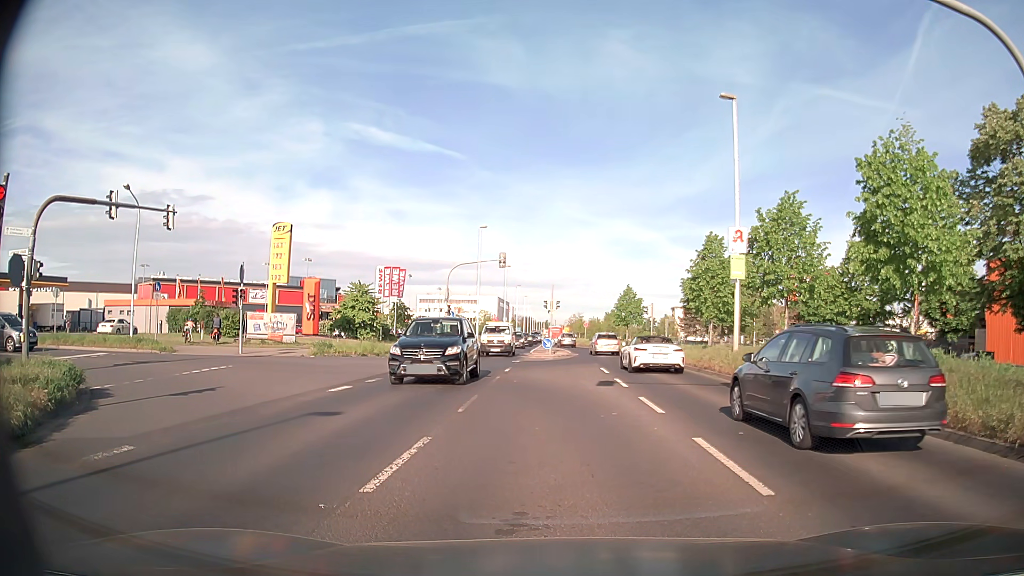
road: secondary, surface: asphalt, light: Day
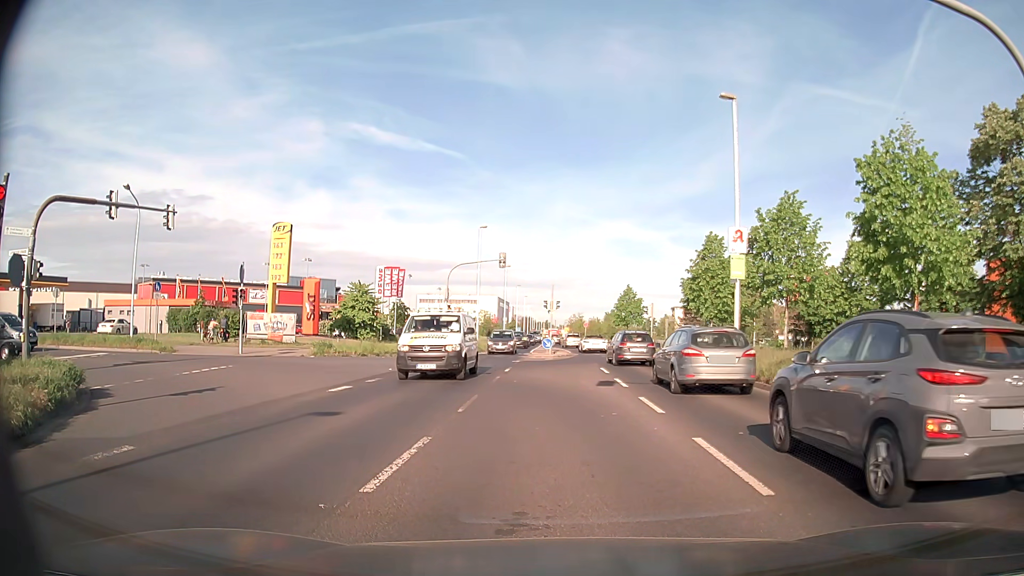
(0.0, 0.0) m; 0°
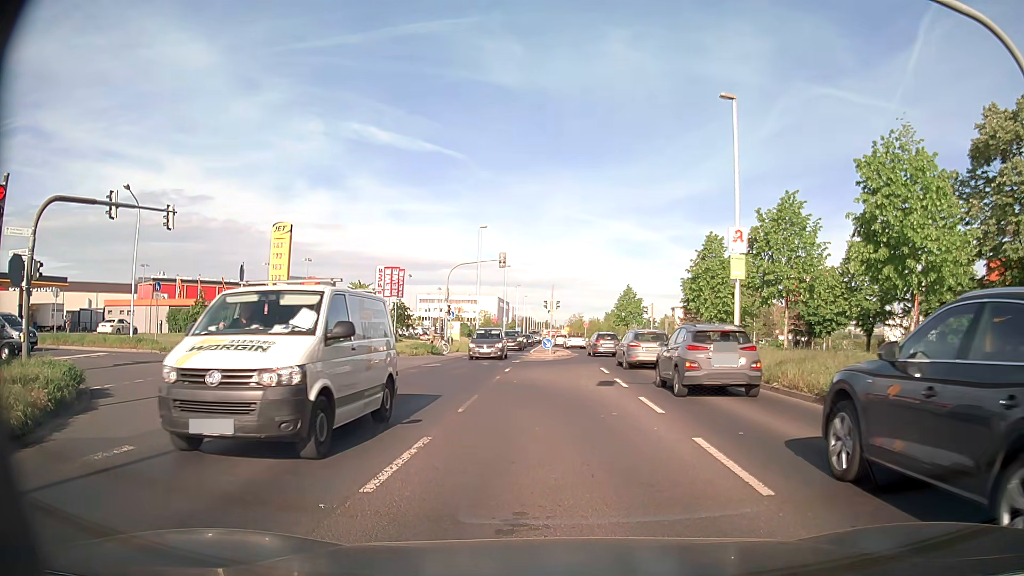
(0.0, 0.0) m; 0°
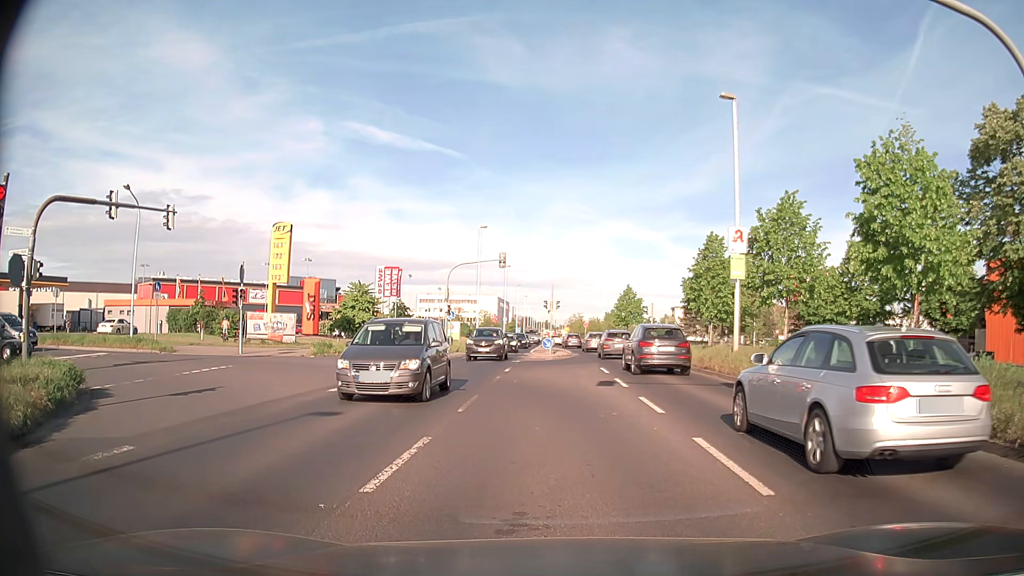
(0.0, 0.0) m; 0°
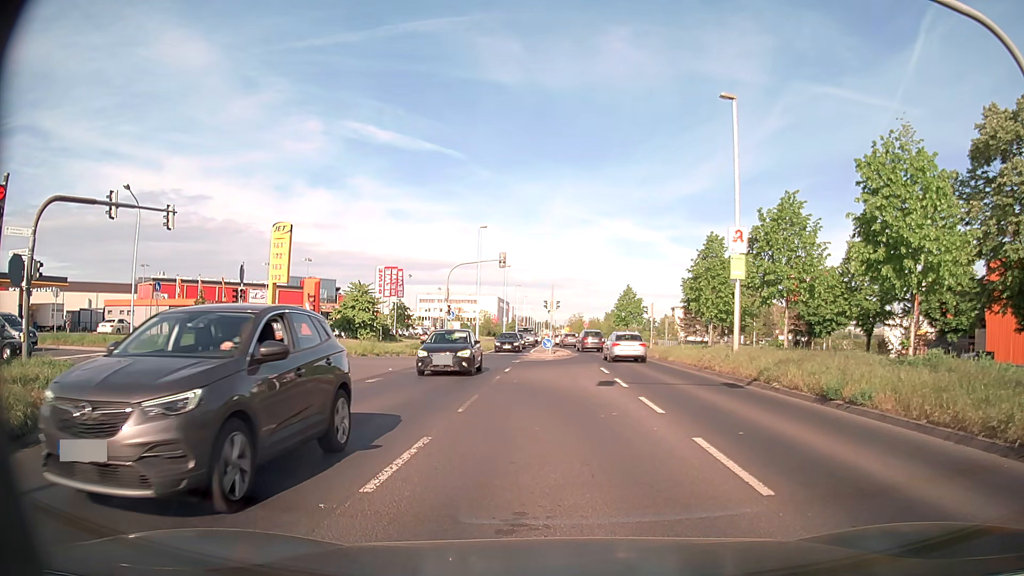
(0.0, 0.0) m; 0°
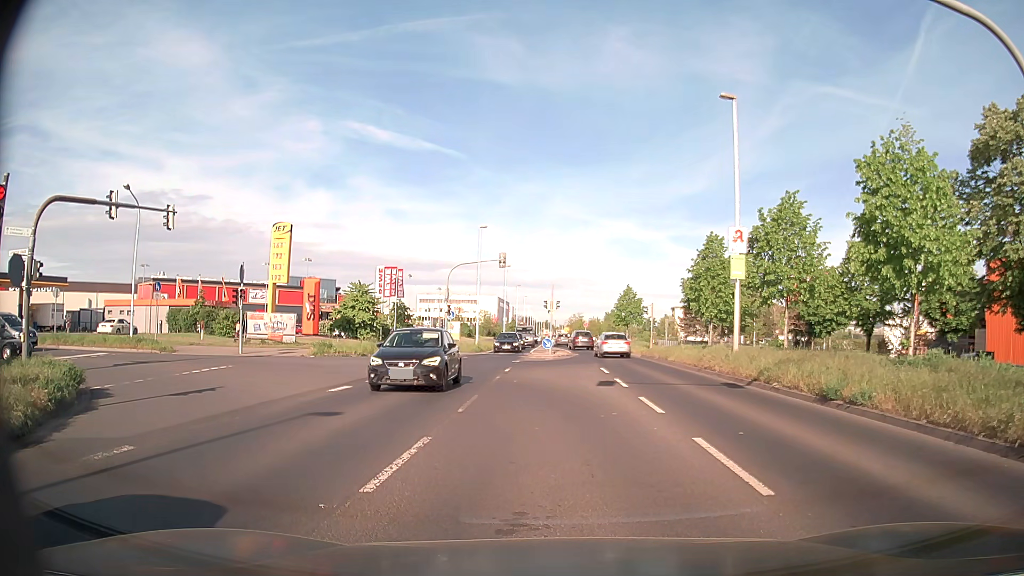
(0.0, 0.0) m; 0°
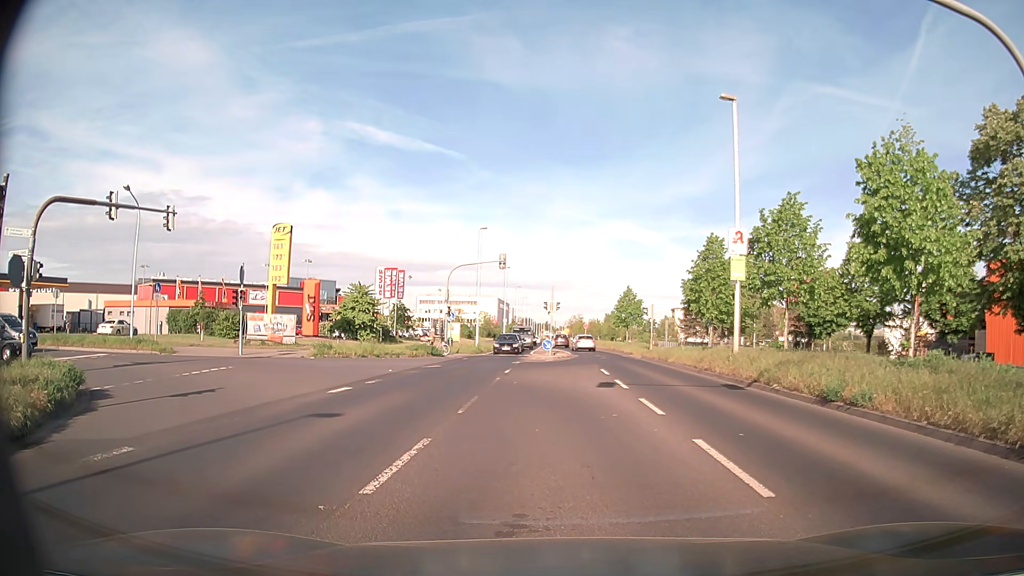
(0.0, 0.0) m; 0°
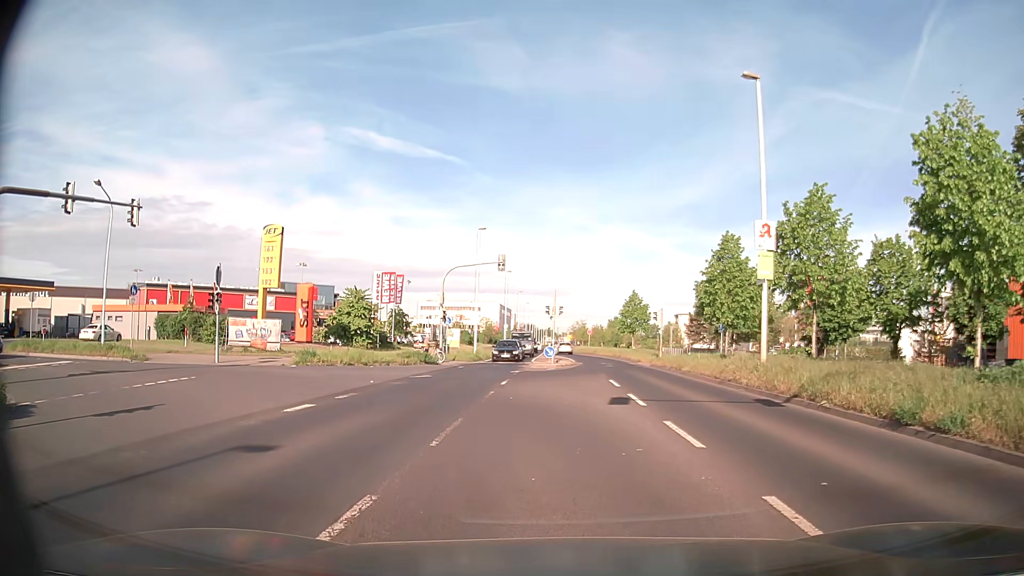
(0.0, +3.1) m; 0°
(0, +10) (-5, +19) (-13, +24) (-23, +24) (-33, +23) (-43, +22) (-53, +21) (-63, +20) (-73, +19) (-83, +18) m
